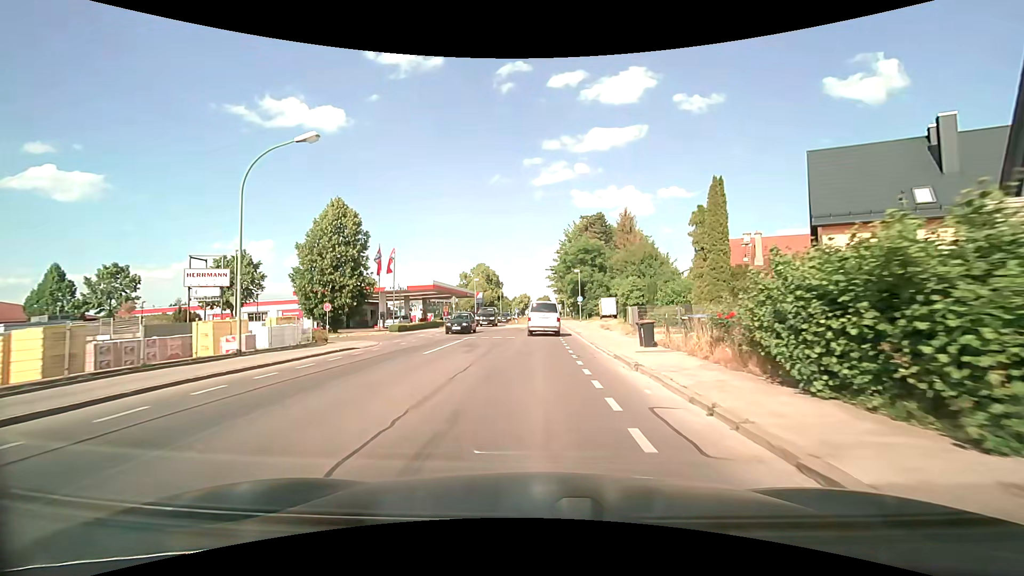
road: secondary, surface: asphalt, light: Day
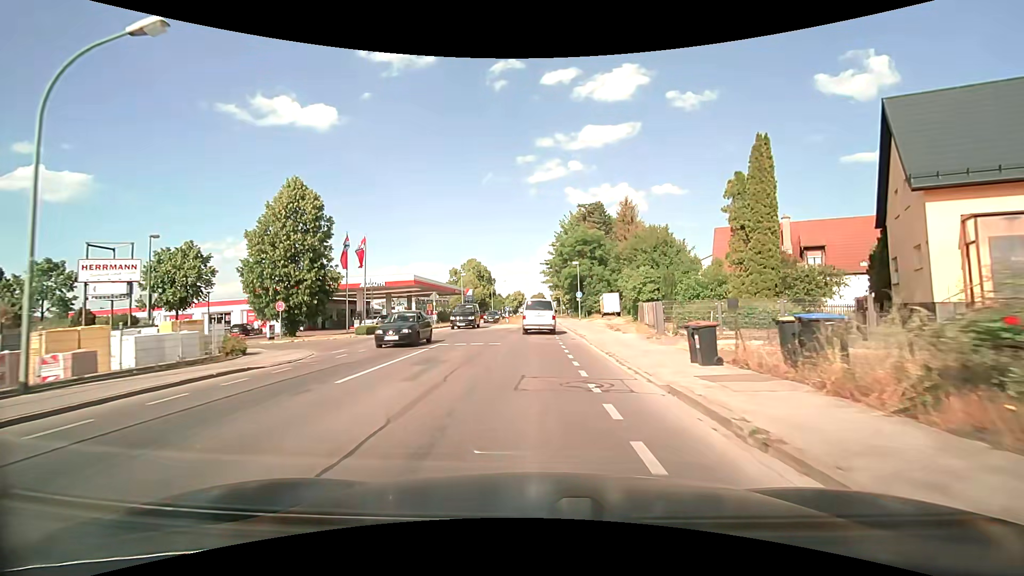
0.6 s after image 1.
(0.0, +6.7) m; 0°
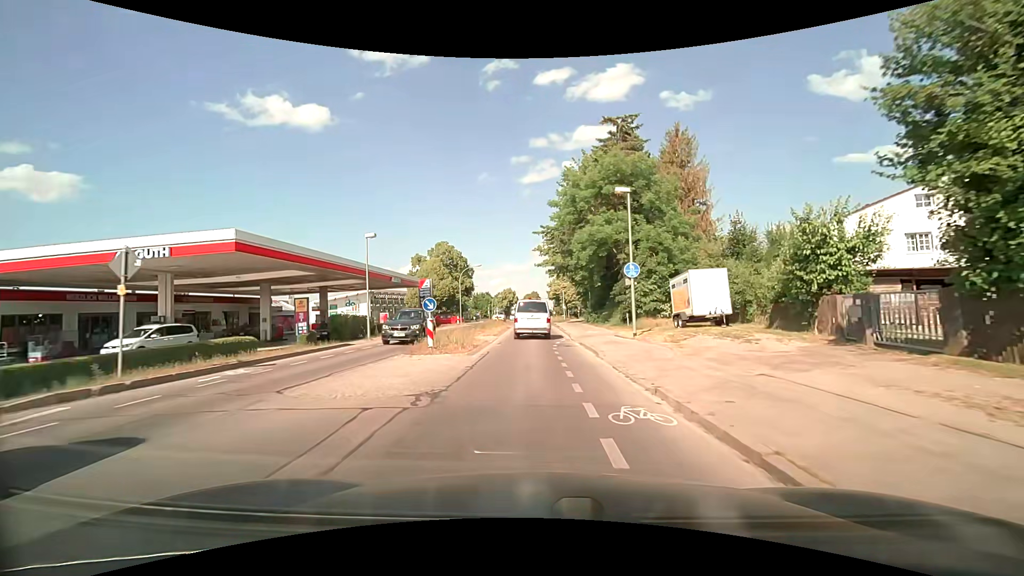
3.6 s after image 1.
(+0.3, +31.8) m; +1°
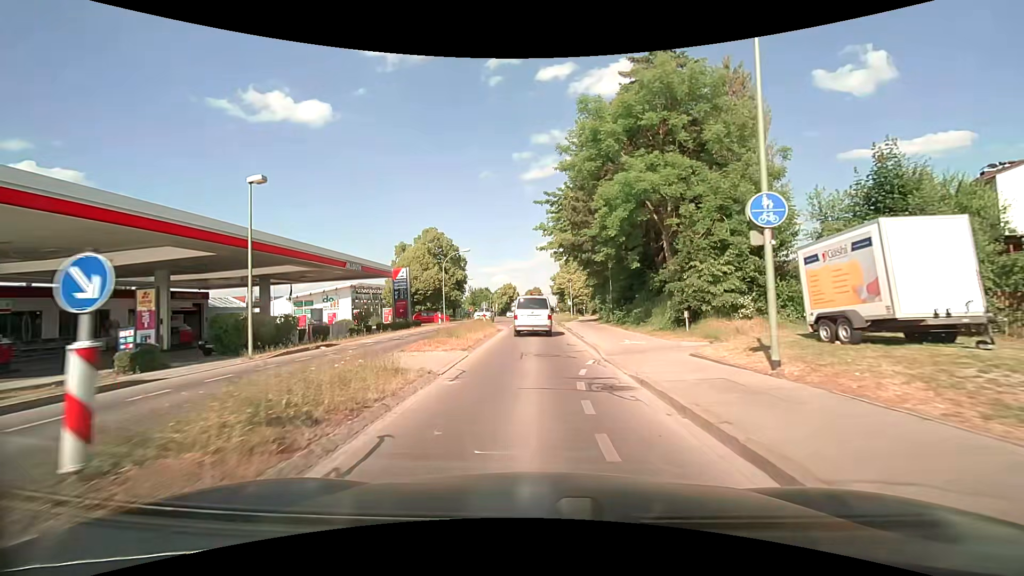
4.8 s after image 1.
(0.0, +11.7) m; 0°
(0, +10) (0, +20) (0, +30) (0, +40) (0, +50) (0, +60) (0, +70) (0, +80) (+1, +90) (+1, +100) m
